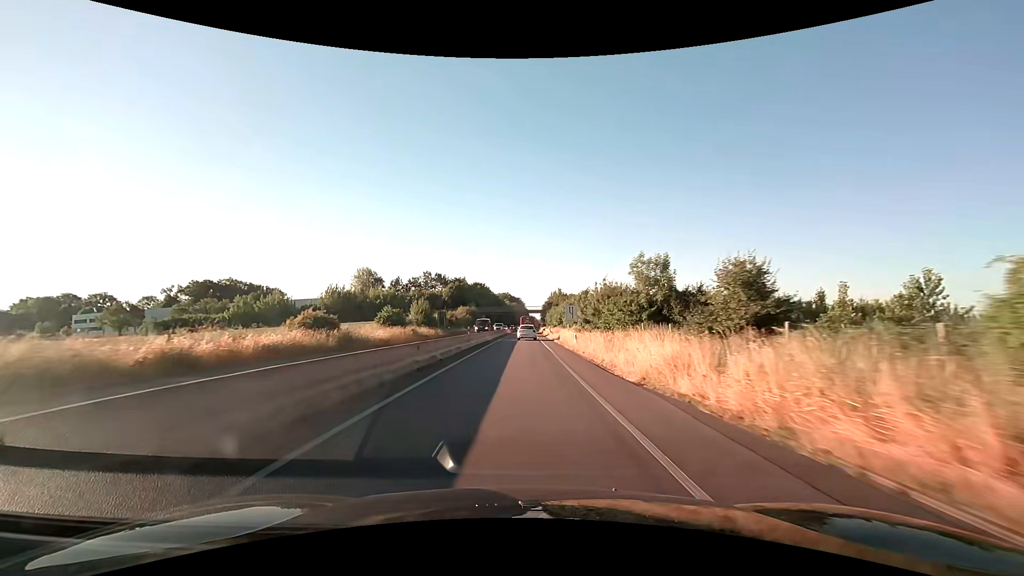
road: trunk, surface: asphalt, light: Day
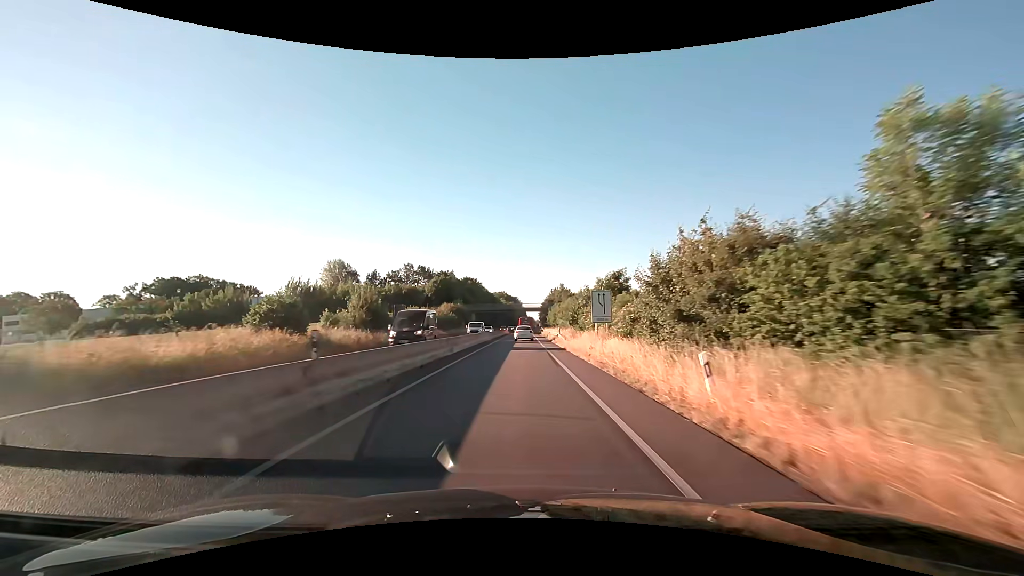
(0.0, +23.2) m; 0°
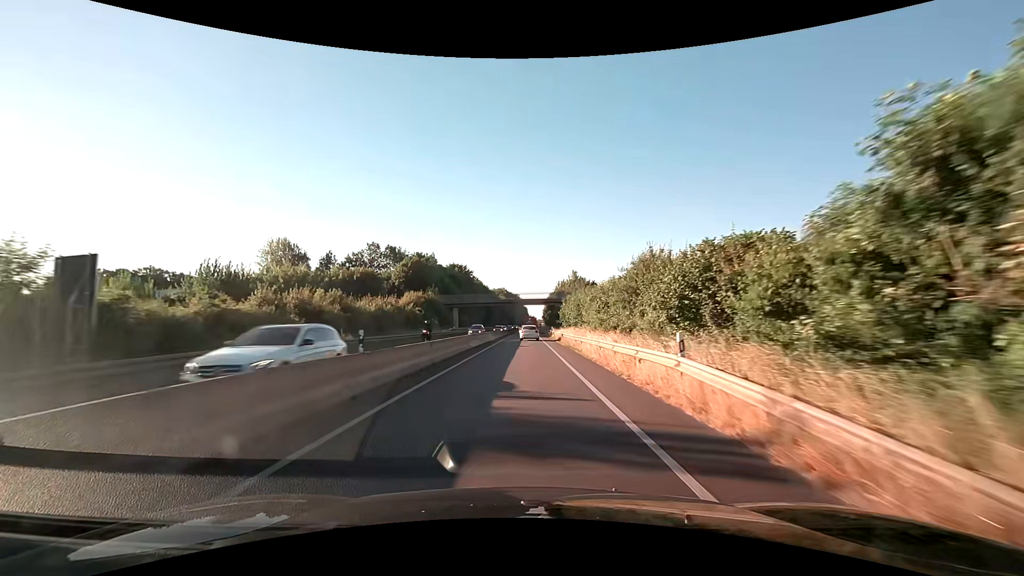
(-0.1, +35.2) m; 0°
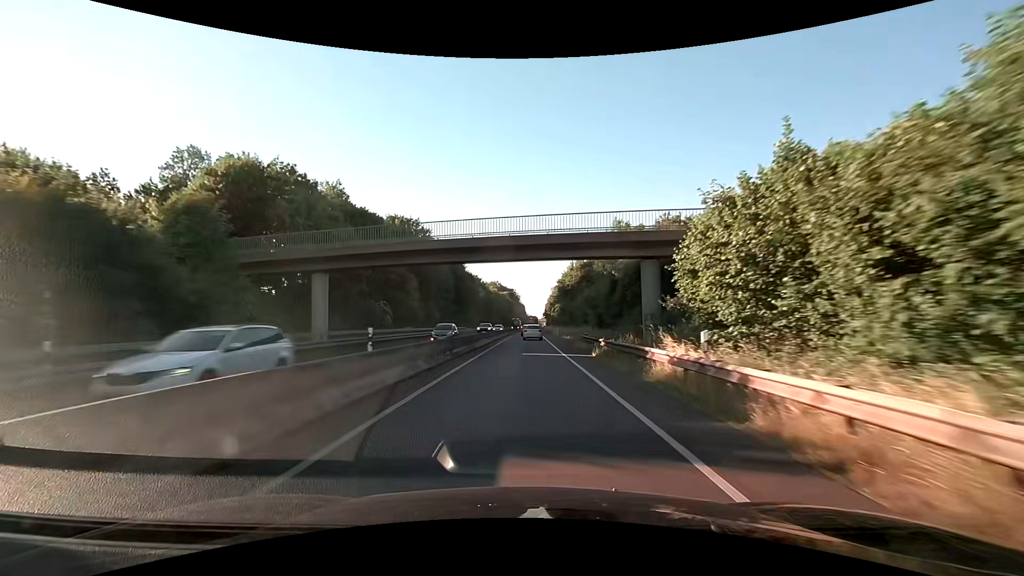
(+0.2, +59.0) m; 0°
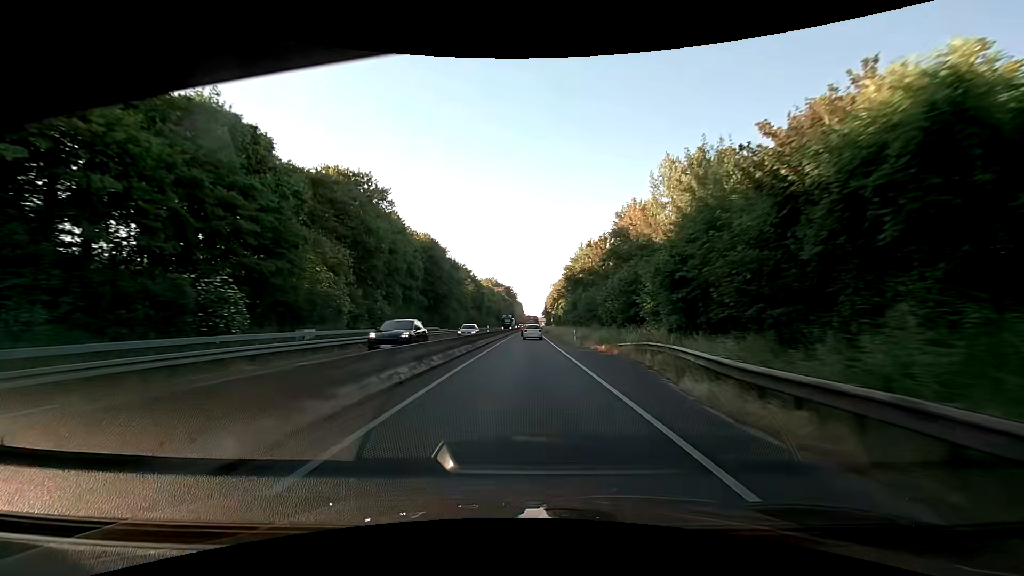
(+0.1, +23.5) m; 0°
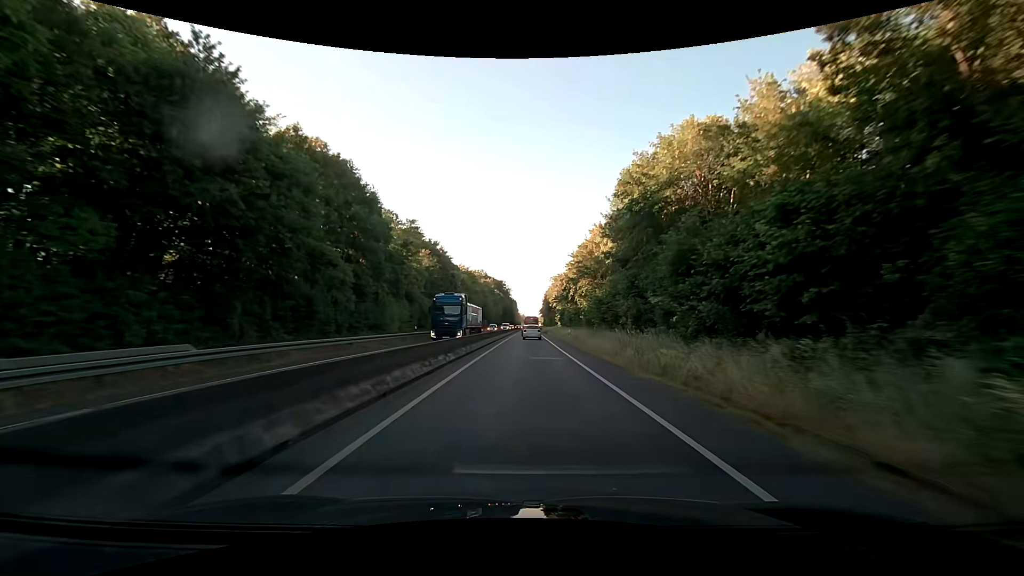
(+0.6, +47.4) m; +1°
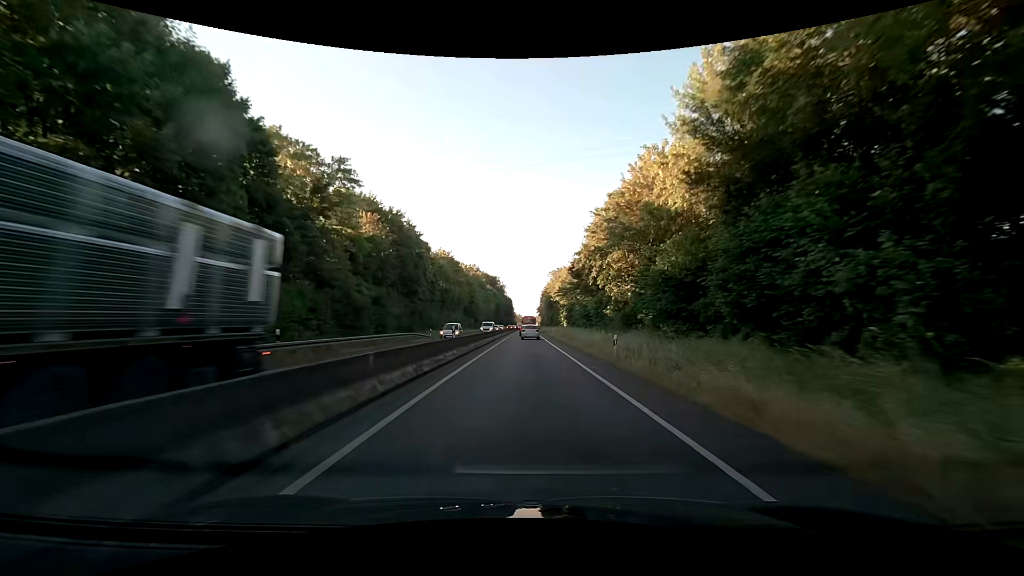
(0.0, +24.1) m; 0°
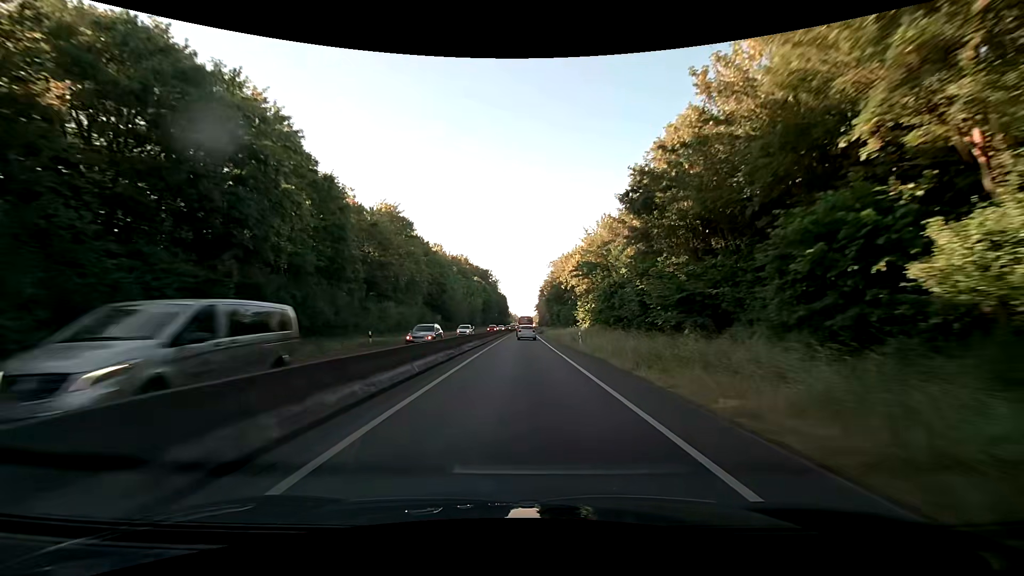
(+0.2, +36.5) m; 0°
(0, +10) (0, +20) (0, +30) (0, +40) (0, +50) (0, +60) (0, +70) (0, +80) (0, +90) (0, +100) m
